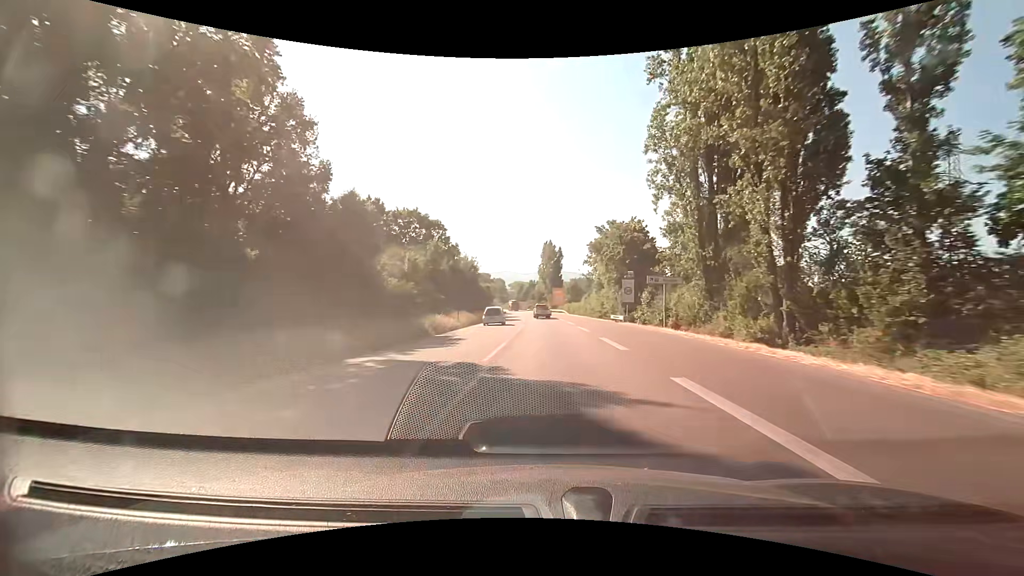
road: trunk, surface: asphalt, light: Day
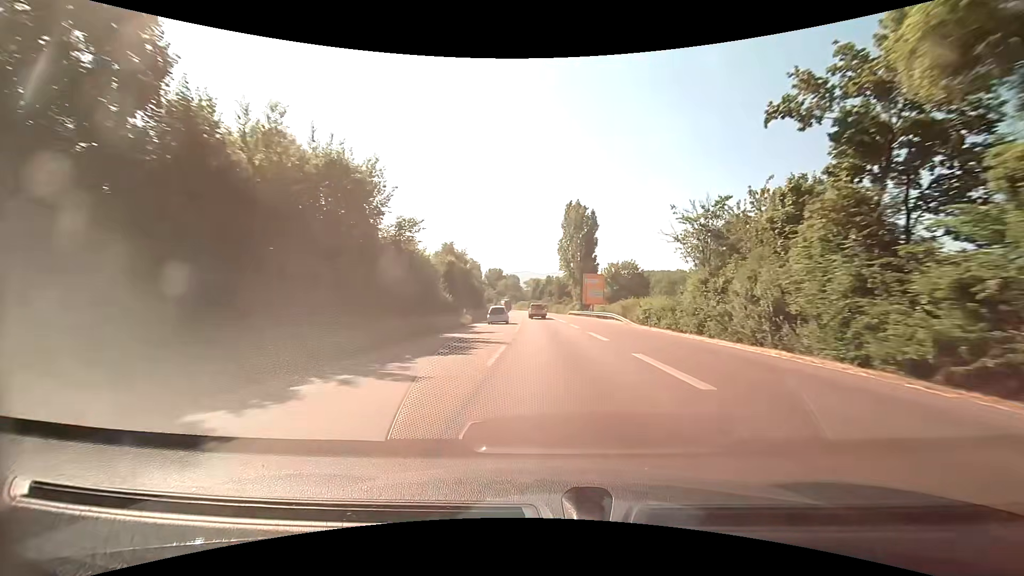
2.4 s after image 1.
(-0.8, +55.1) m; -2°
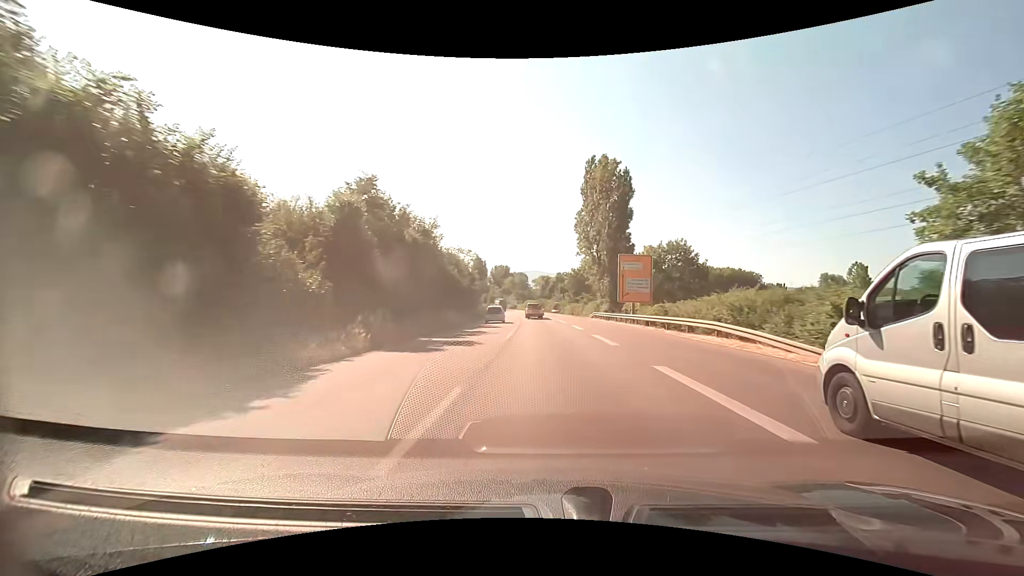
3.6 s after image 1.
(-0.1, +27.0) m; -1°
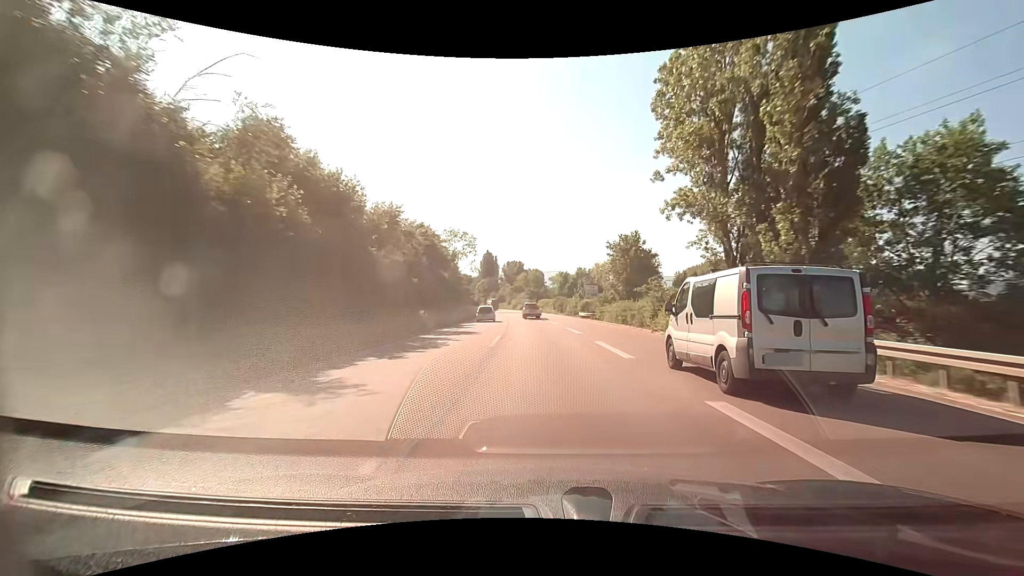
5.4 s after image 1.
(-0.7, +39.9) m; -2°
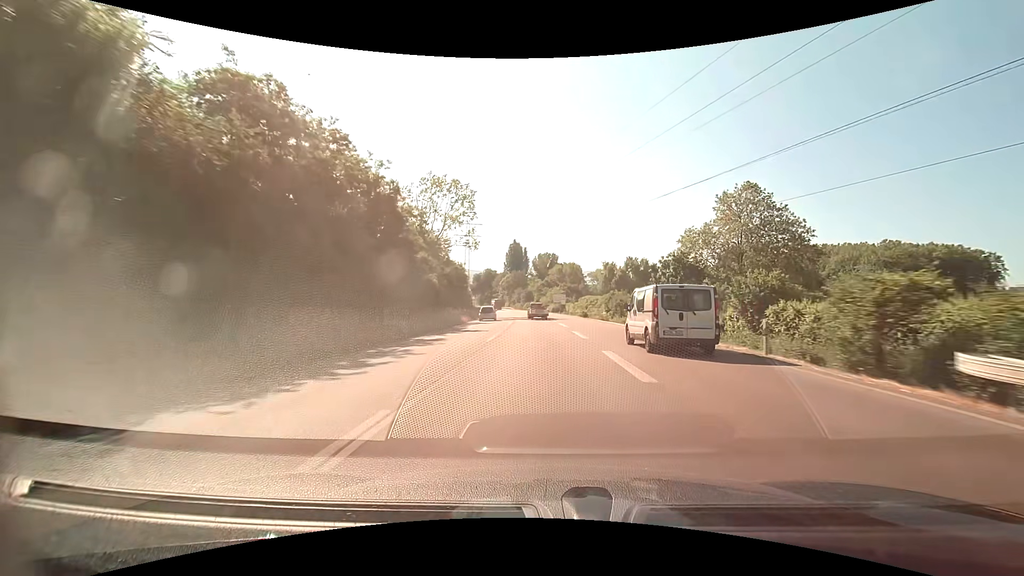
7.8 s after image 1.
(-2.0, +52.1) m; -4°
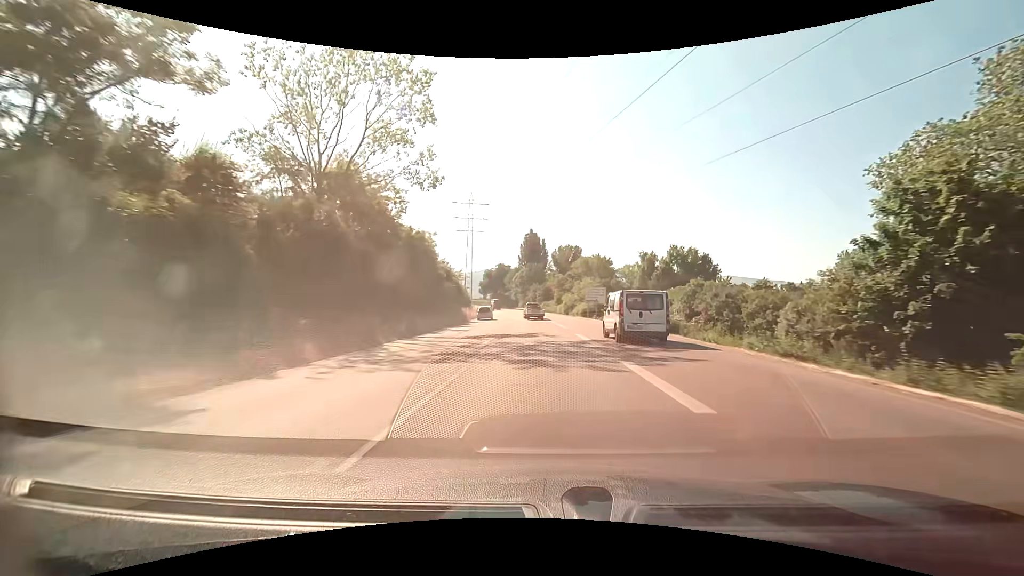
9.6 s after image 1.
(-0.9, +38.4) m; -2°
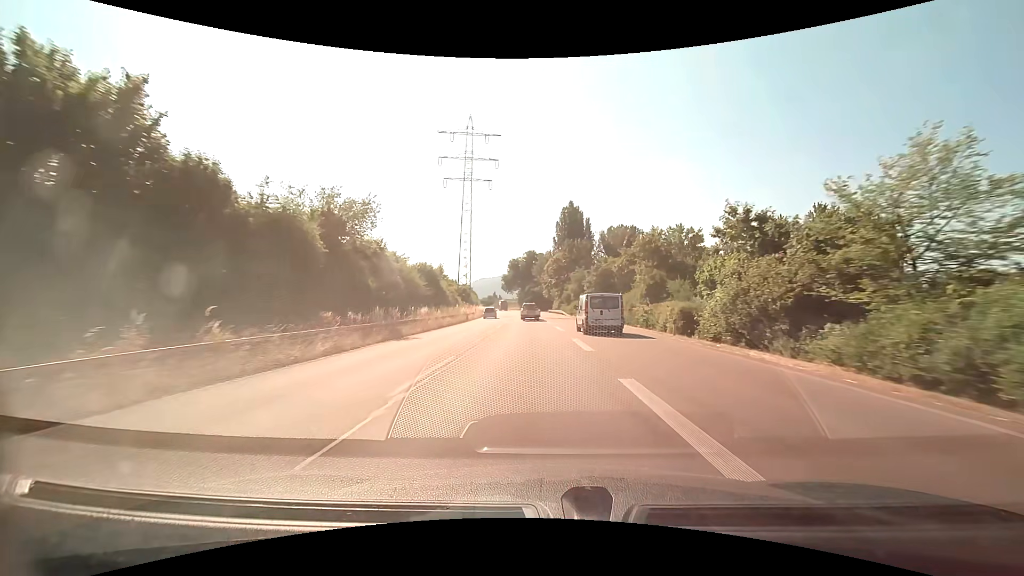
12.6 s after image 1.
(-2.1, +62.9) m; -5°
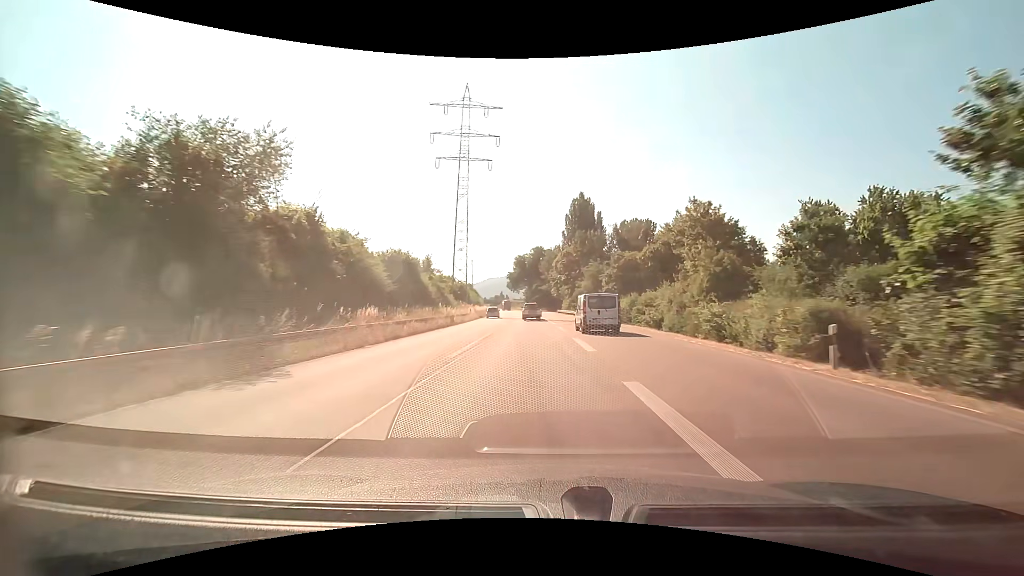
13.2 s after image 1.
(-0.1, +12.5) m; -1°
(0, +10) (0, +20) (-1, +30) (-1, +40) (-1, +50) (-2, +60) (-2, +70) (-3, +80) (-4, +90) (-5, +100) m
